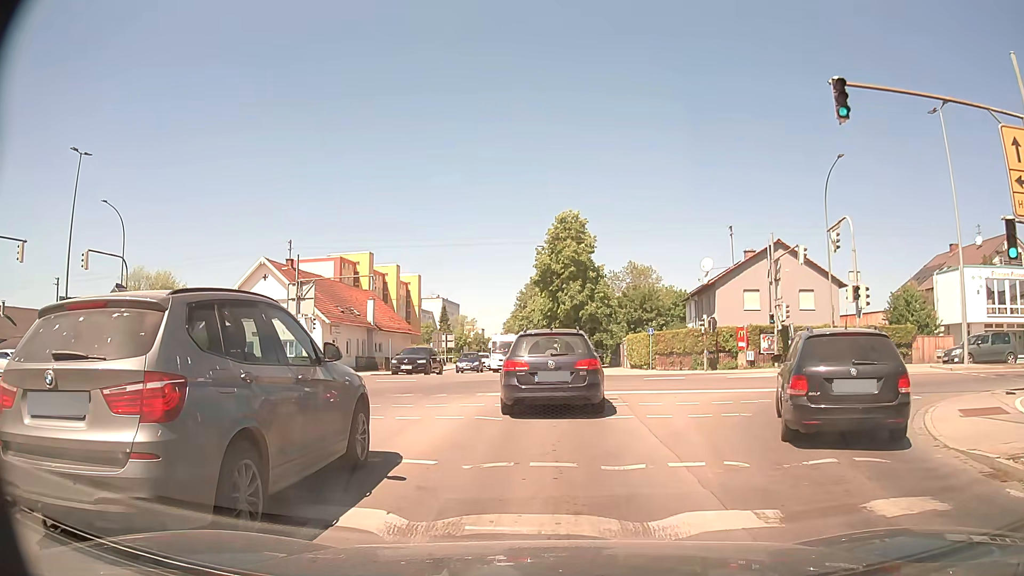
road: secondary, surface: asphalt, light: Day
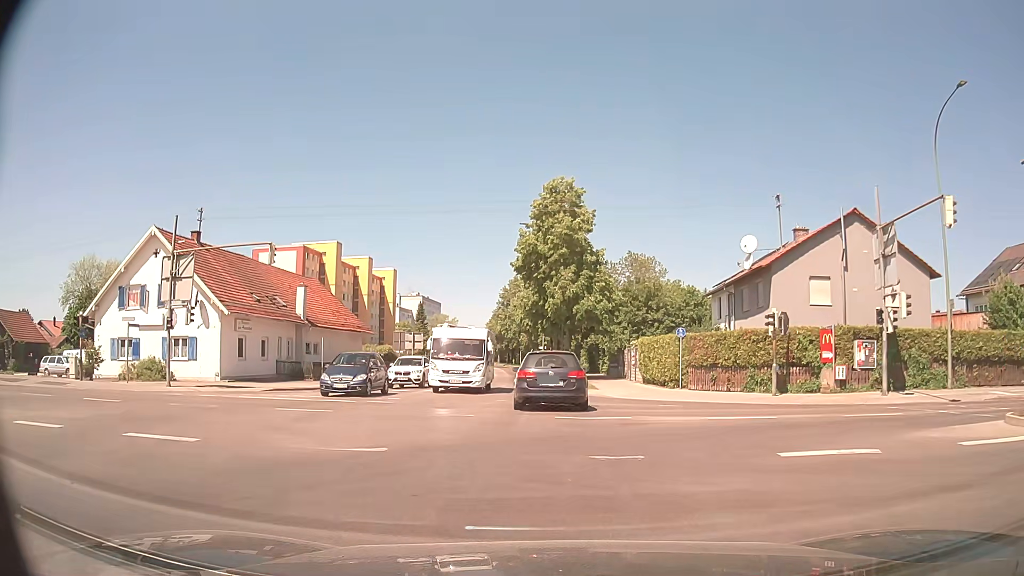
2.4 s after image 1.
(+0.2, +14.9) m; +1°
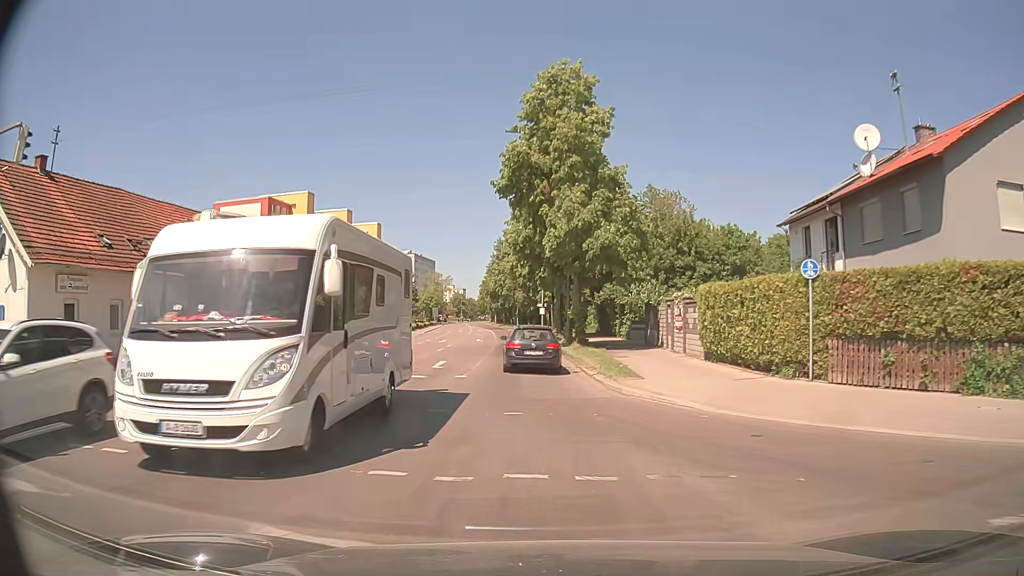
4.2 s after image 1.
(+0.2, +16.0) m; 0°
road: tertiary
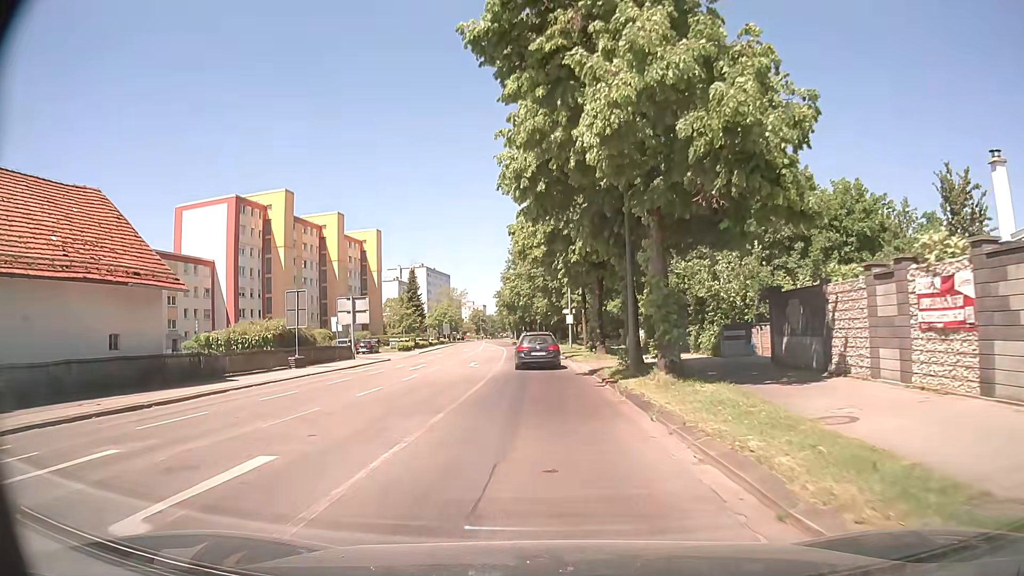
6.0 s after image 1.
(-0.4, +19.3) m; -2°
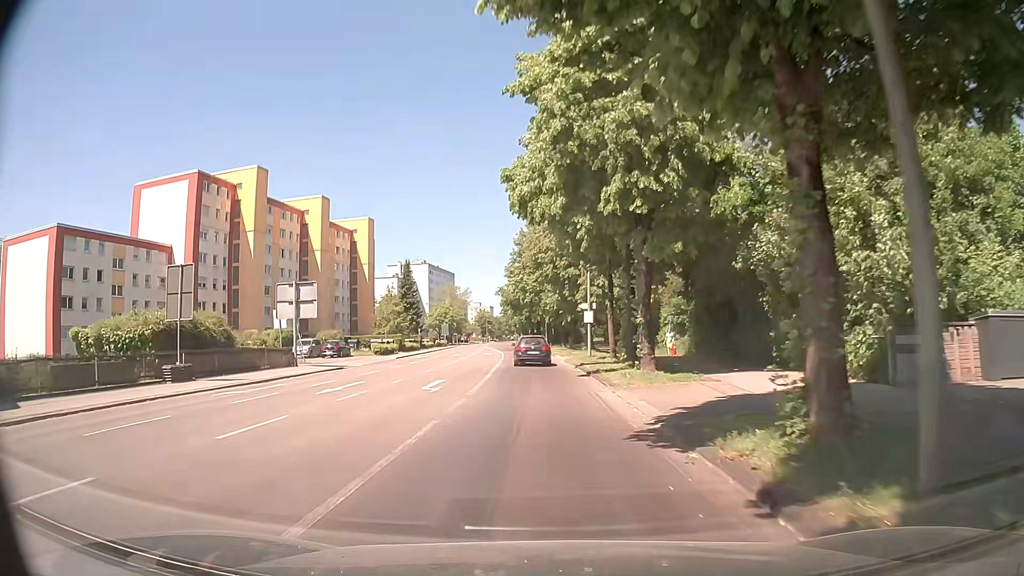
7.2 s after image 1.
(-0.2, +14.0) m; -1°
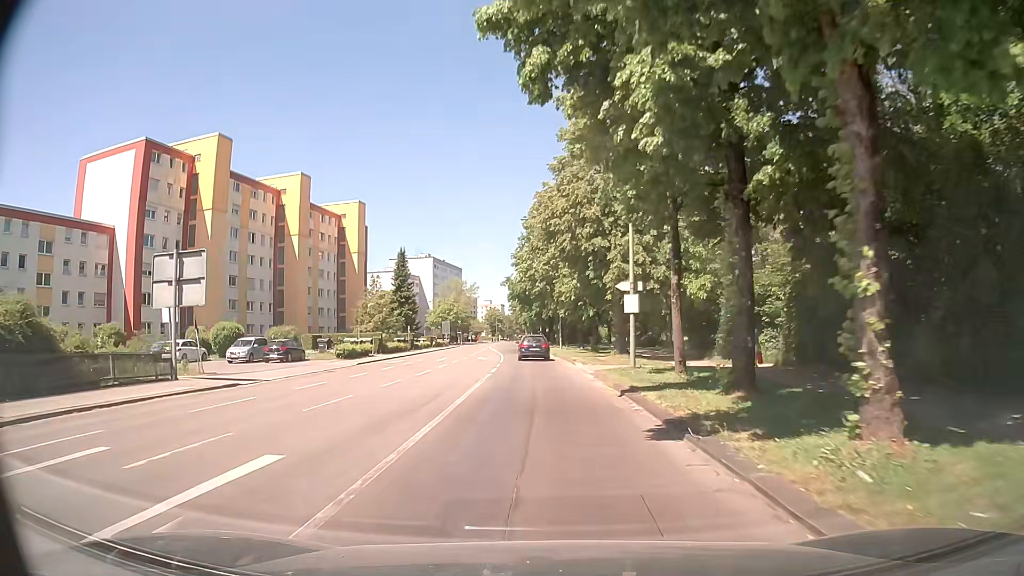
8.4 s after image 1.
(0.0, +14.7) m; -1°
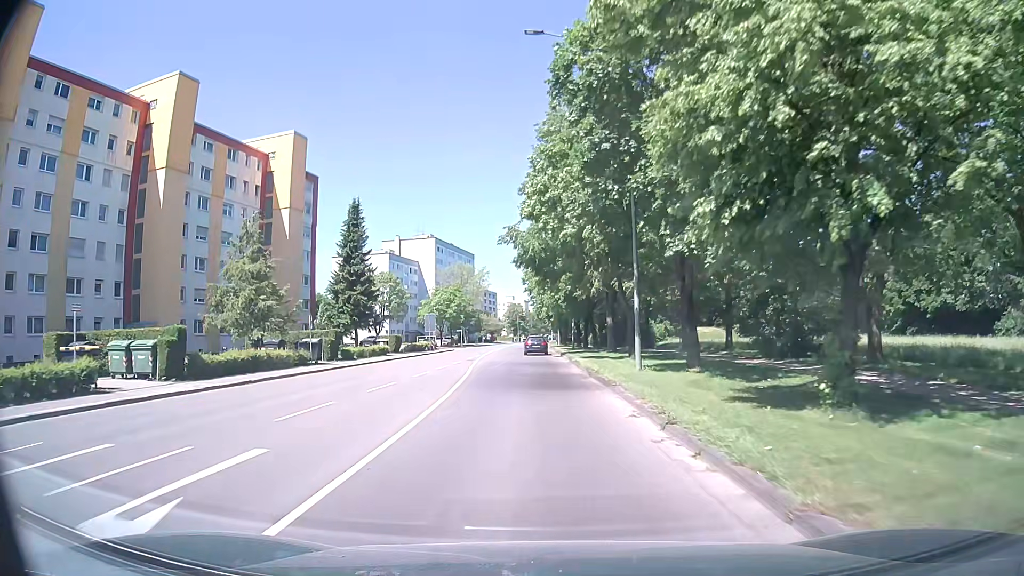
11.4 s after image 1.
(-0.9, +38.9) m; -3°
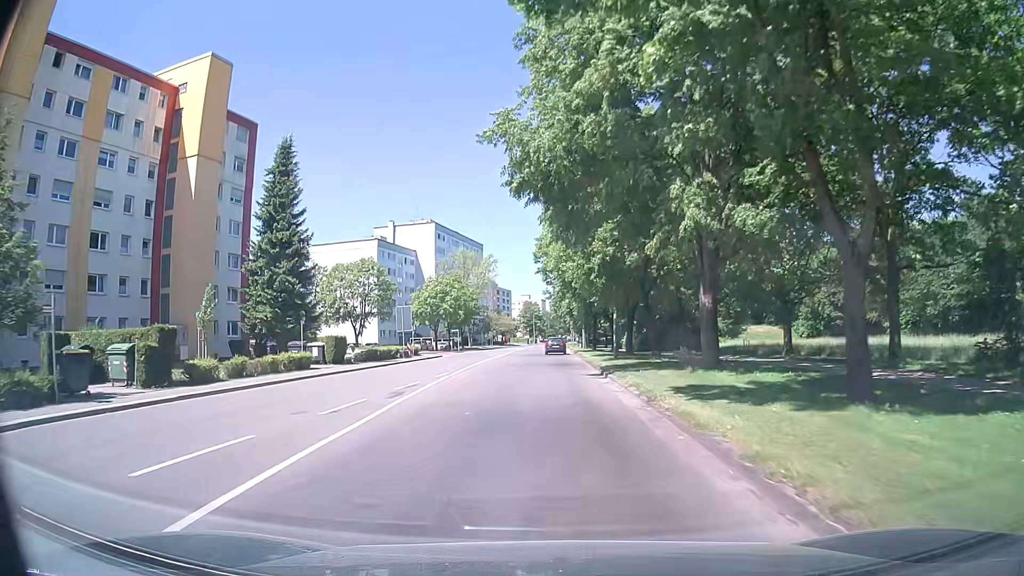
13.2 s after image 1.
(-0.1, +23.3) m; -1°
(0, +10) (0, +20) (0, +30) (0, +40) (0, +50) (0, +60) (0, +70) (0, +80) (0, +90) (0, +100) m
